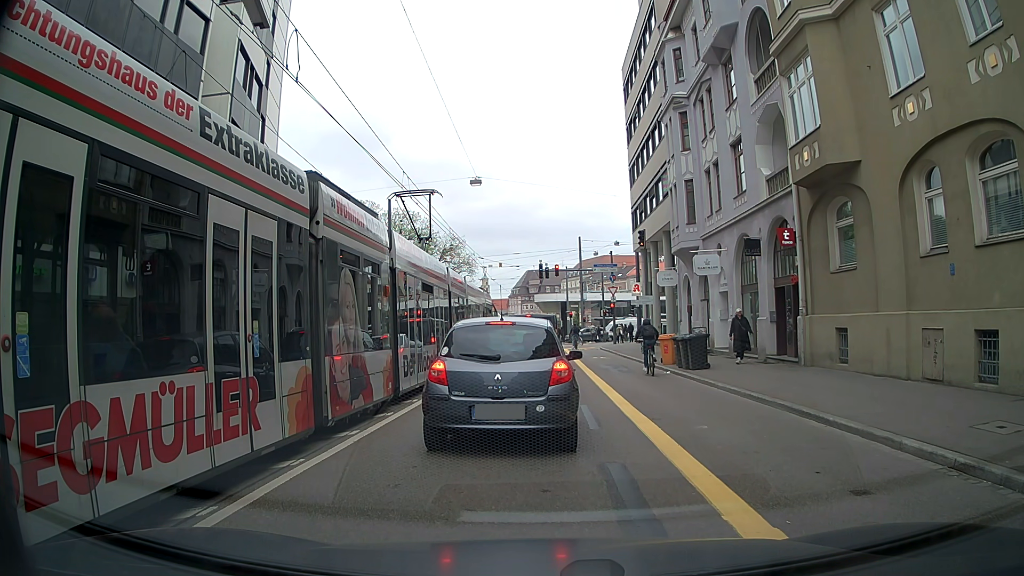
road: tertiary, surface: asphalt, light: Day
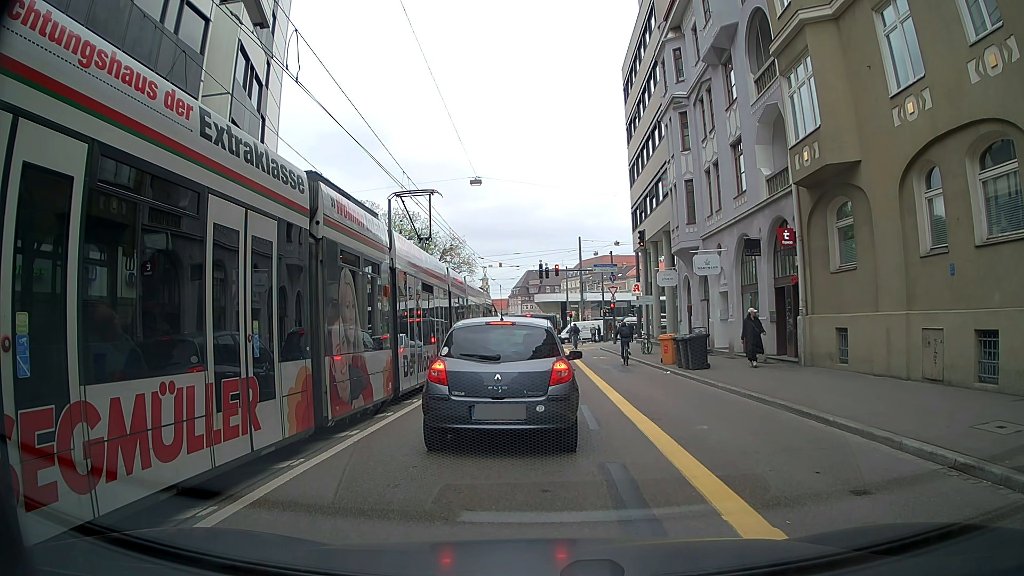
(0.0, 0.0) m; 0°
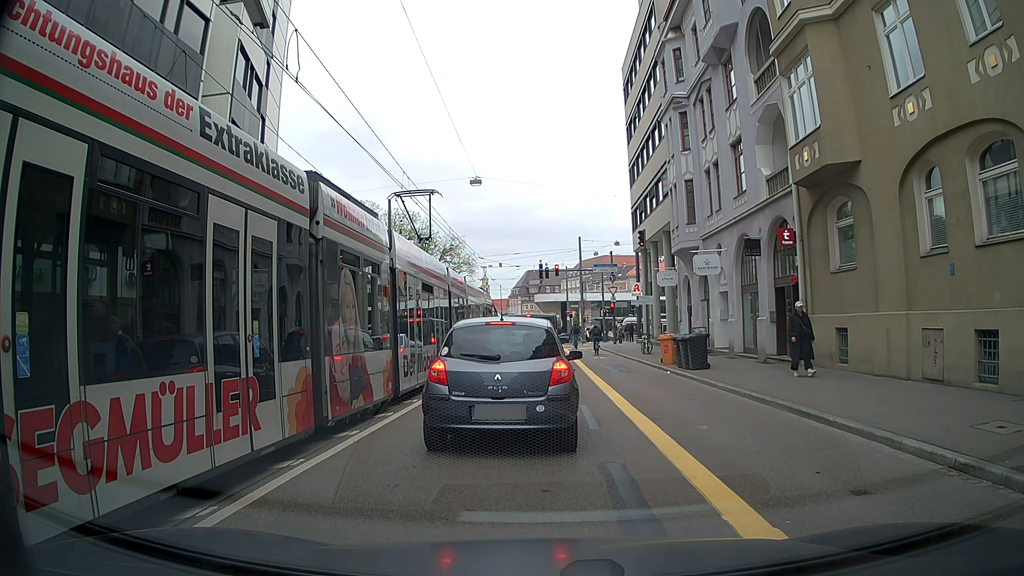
(0.0, 0.0) m; 0°
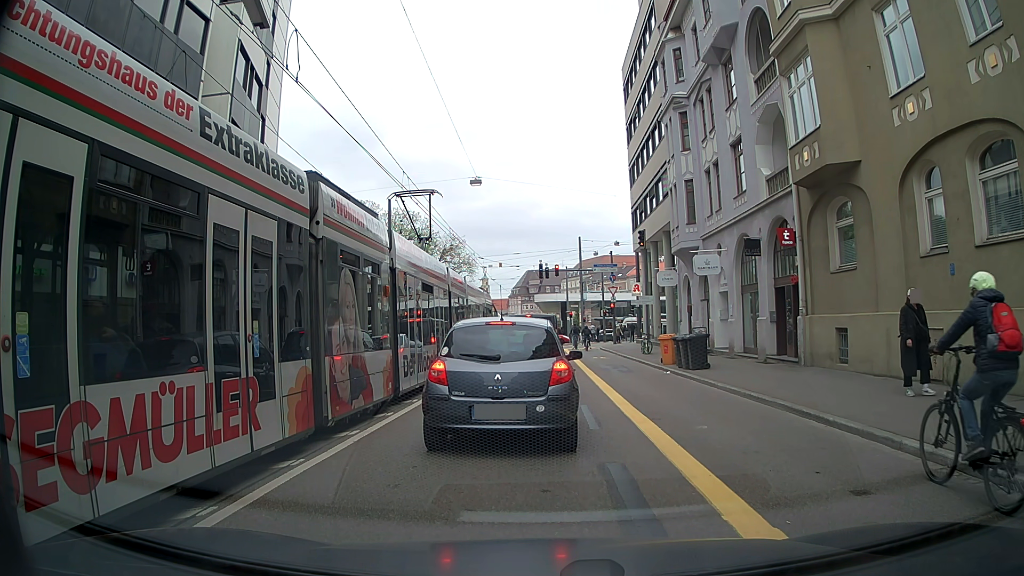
(0.0, 0.0) m; 0°
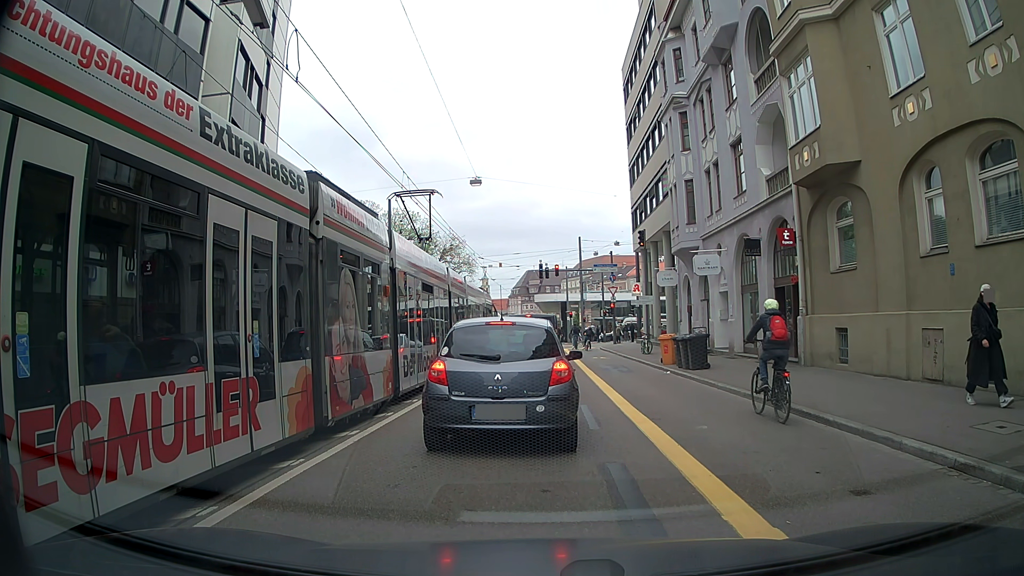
(0.0, 0.0) m; 0°
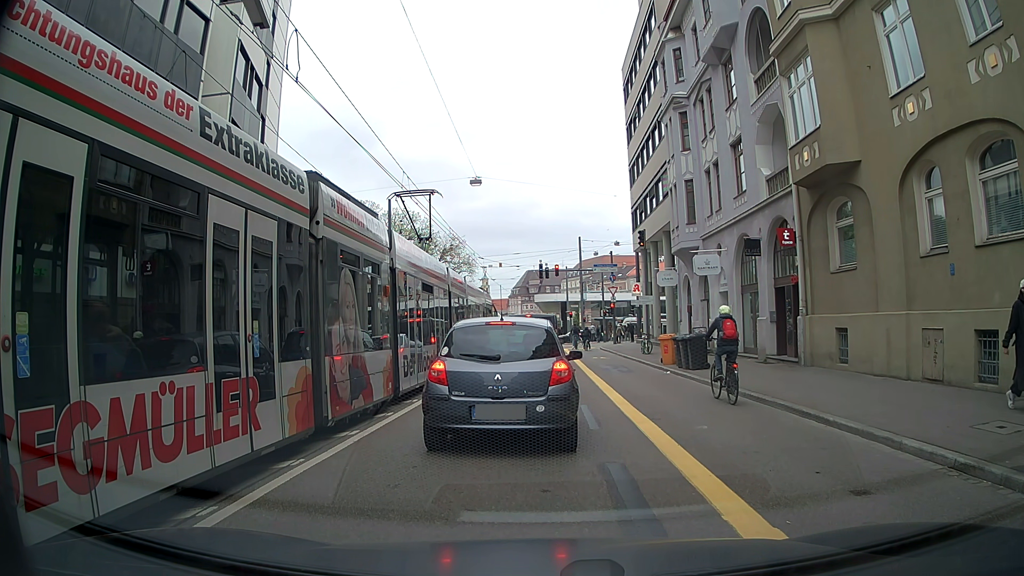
(0.0, 0.0) m; 0°
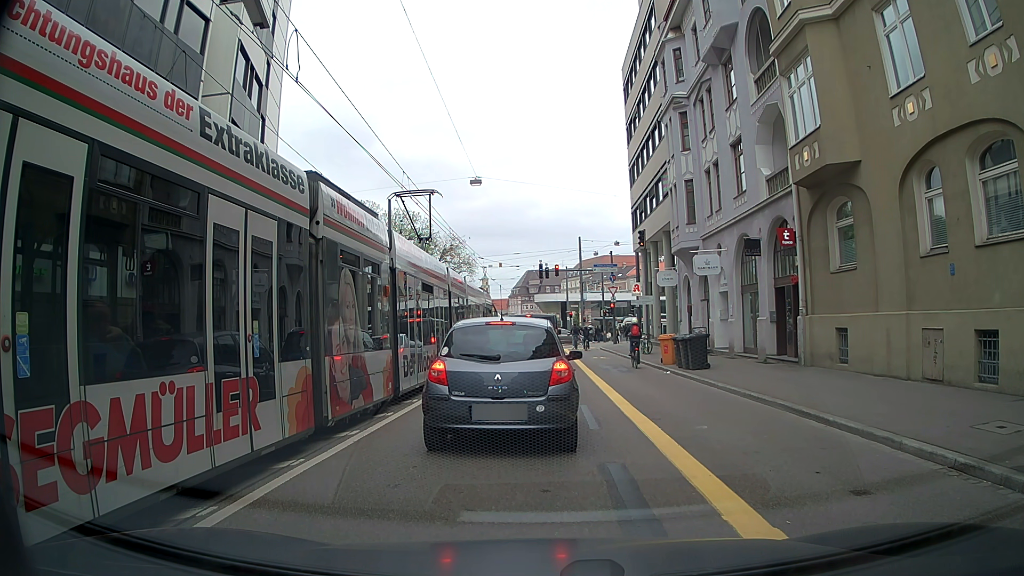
(0.0, 0.0) m; 0°
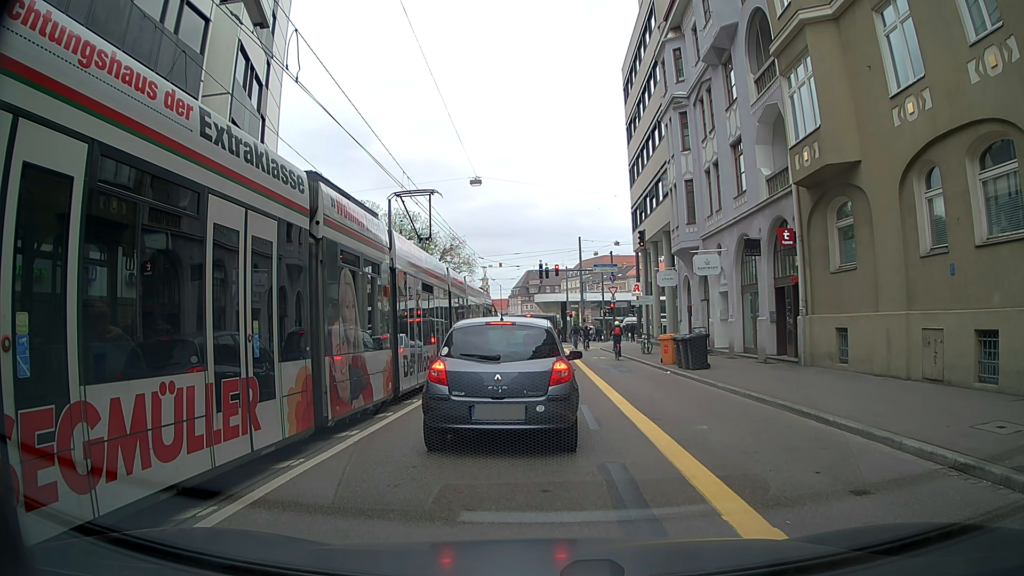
(0.0, 0.0) m; 0°
